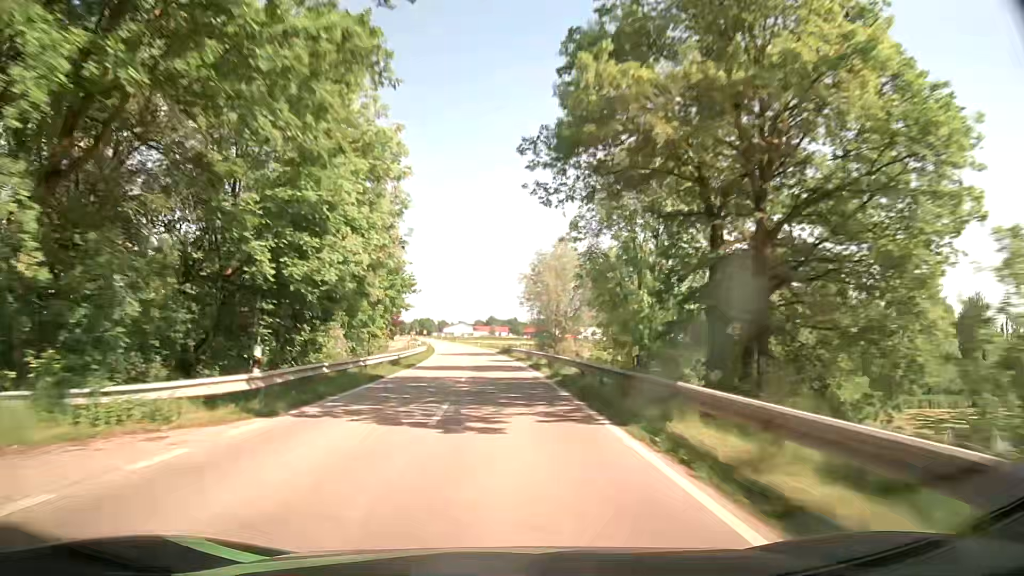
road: tertiary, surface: asphalt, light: Day
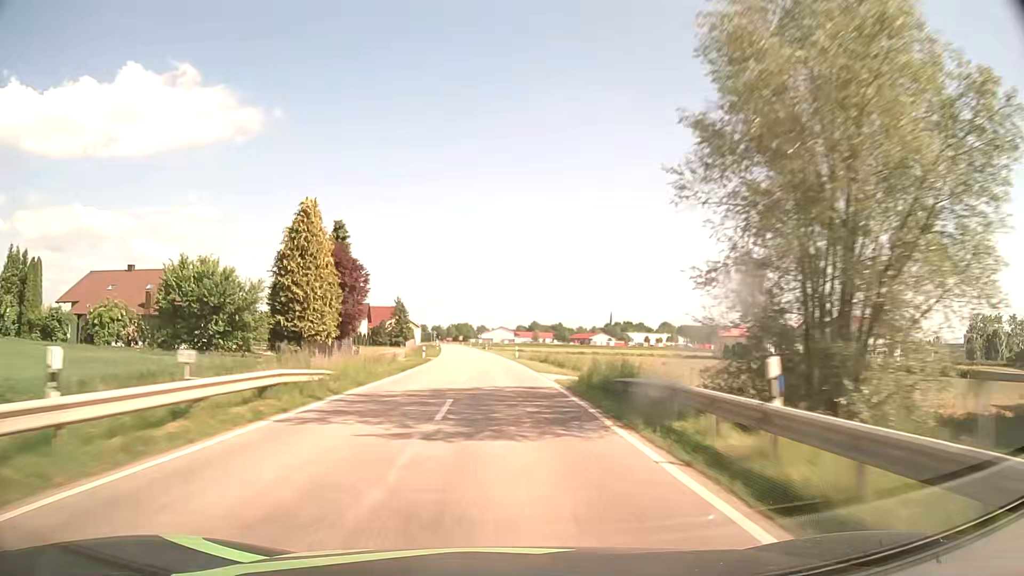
(-1.6, +47.5) m; -4°
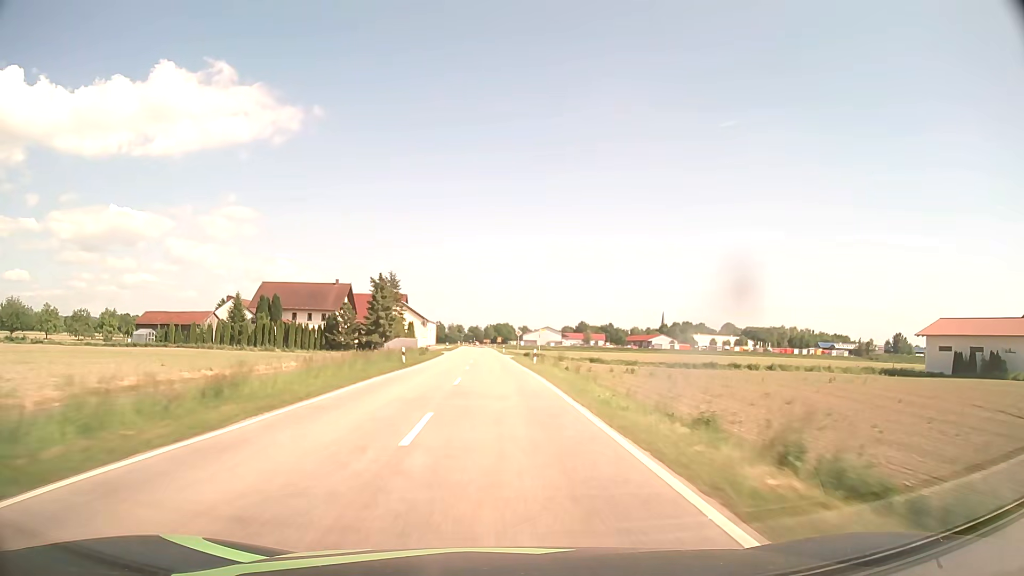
(-2.2, +63.2) m; -4°
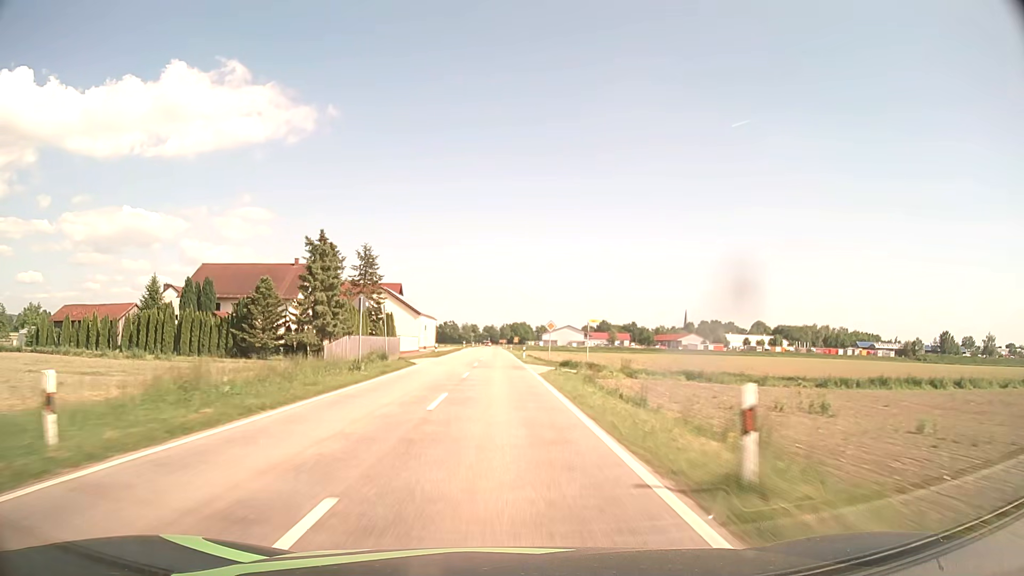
(-0.4, +31.5) m; -2°
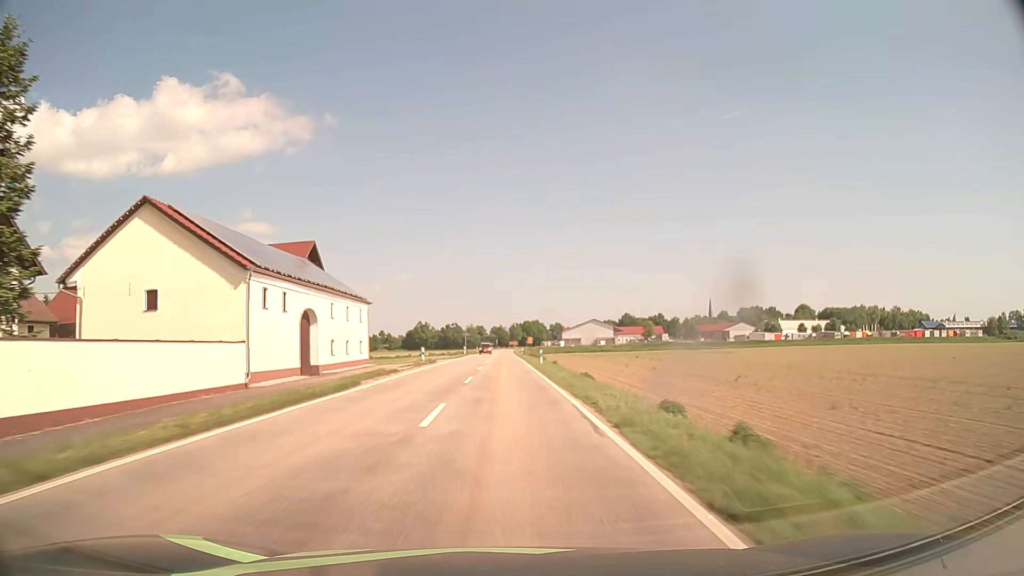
(-0.6, +63.1) m; -1°
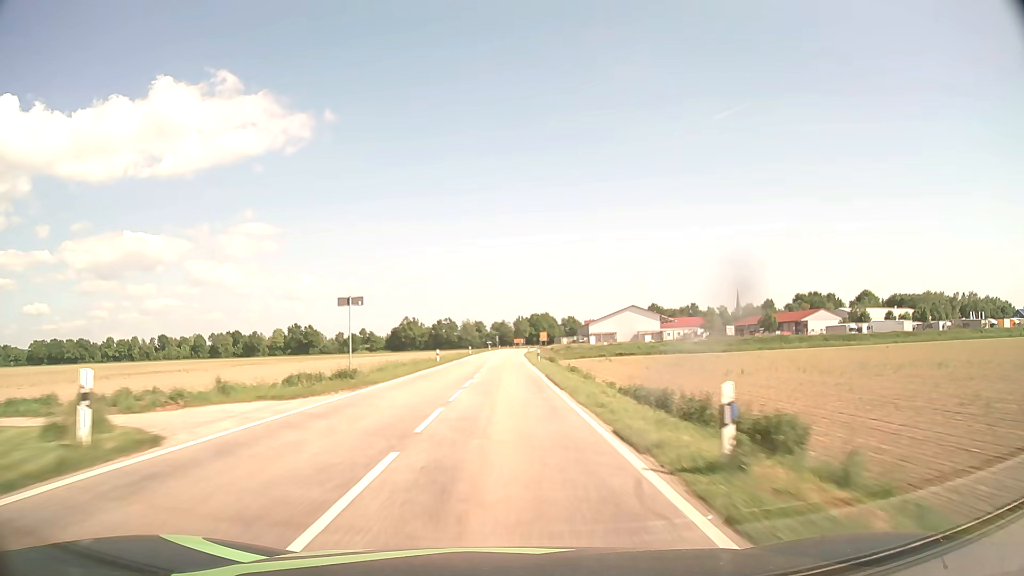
(-0.3, +79.0) m; 0°
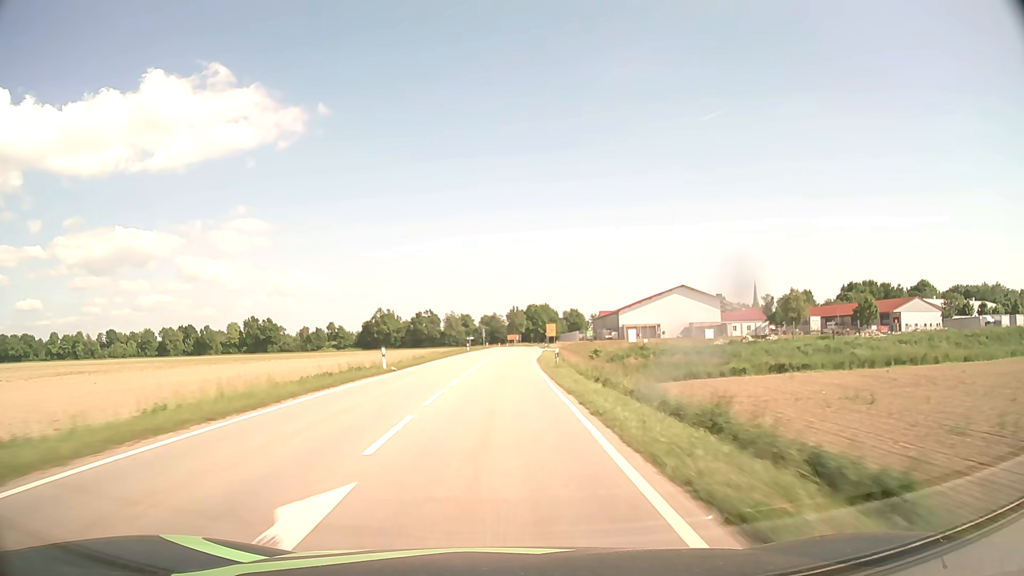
(+0.3, +62.5) m; +1°
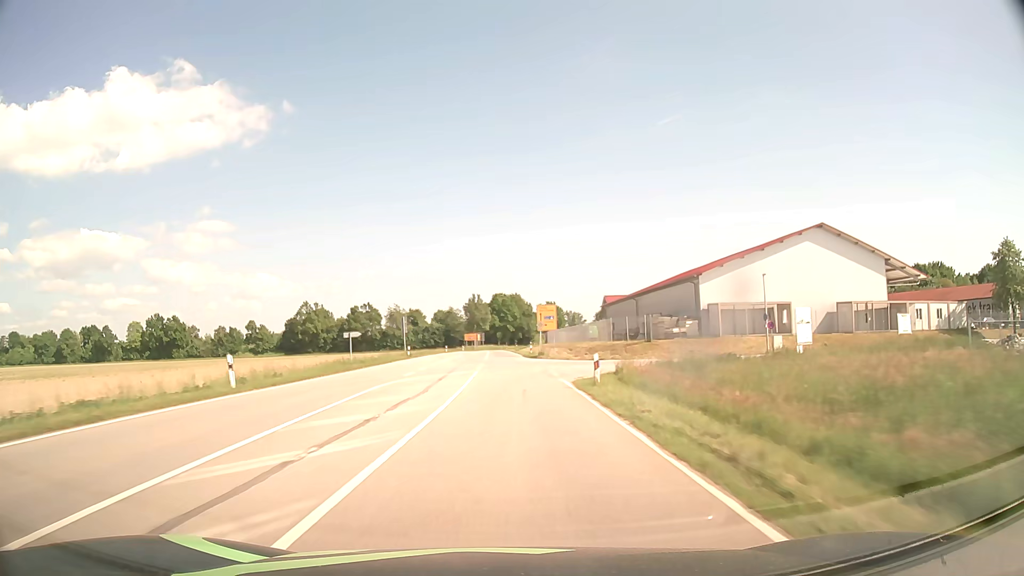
(+1.6, +72.3) m; +3°
(0, +10) (0, +20) (0, +30) (0, +40) (0, +50) (0, +60) (-1, +70) (-1, +80) (-1, +90) (-2, +100) m
